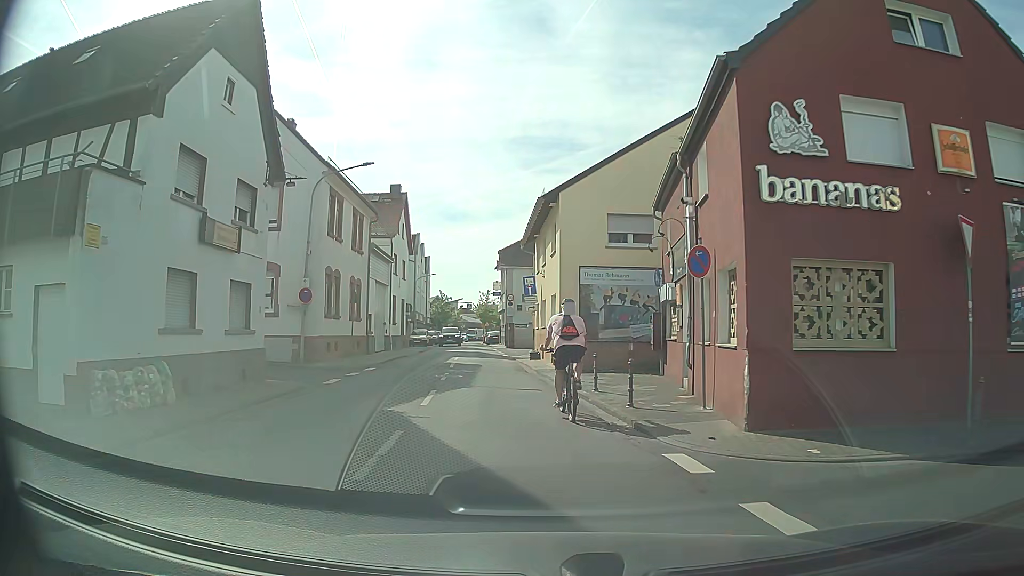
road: tertiary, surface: asphalt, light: Day
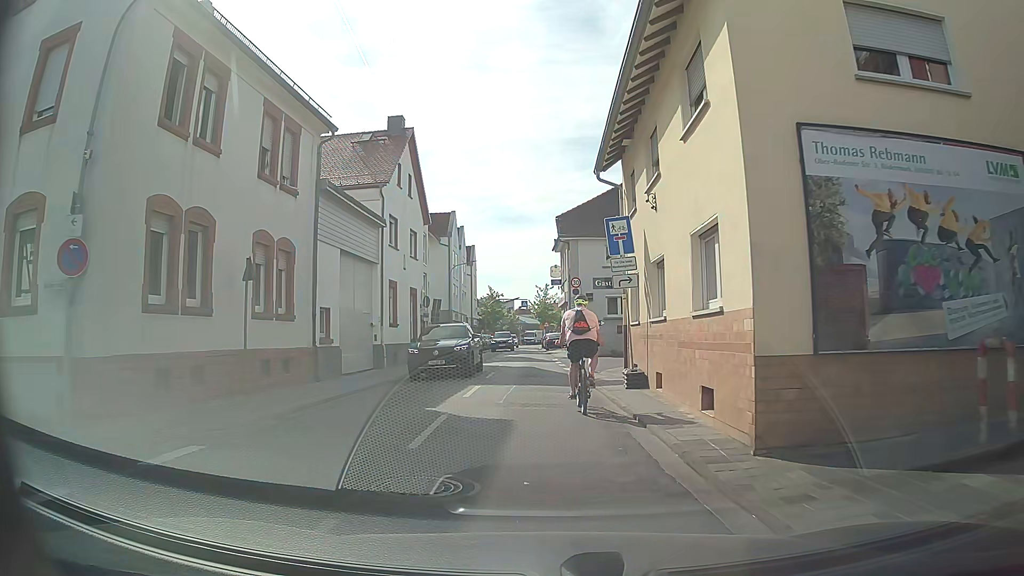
(-0.9, +16.5) m; -5°
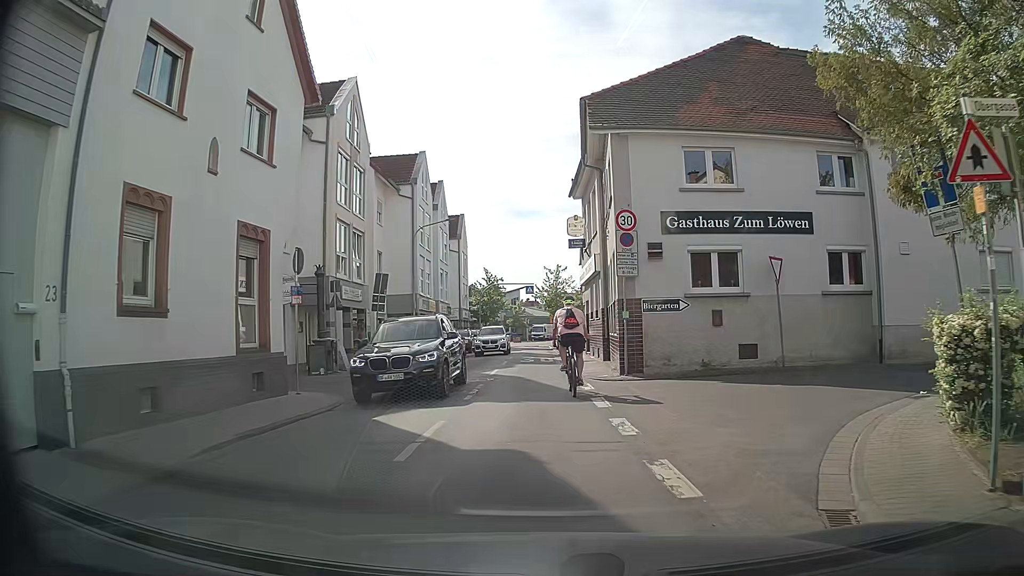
(-0.4, +18.9) m; -2°
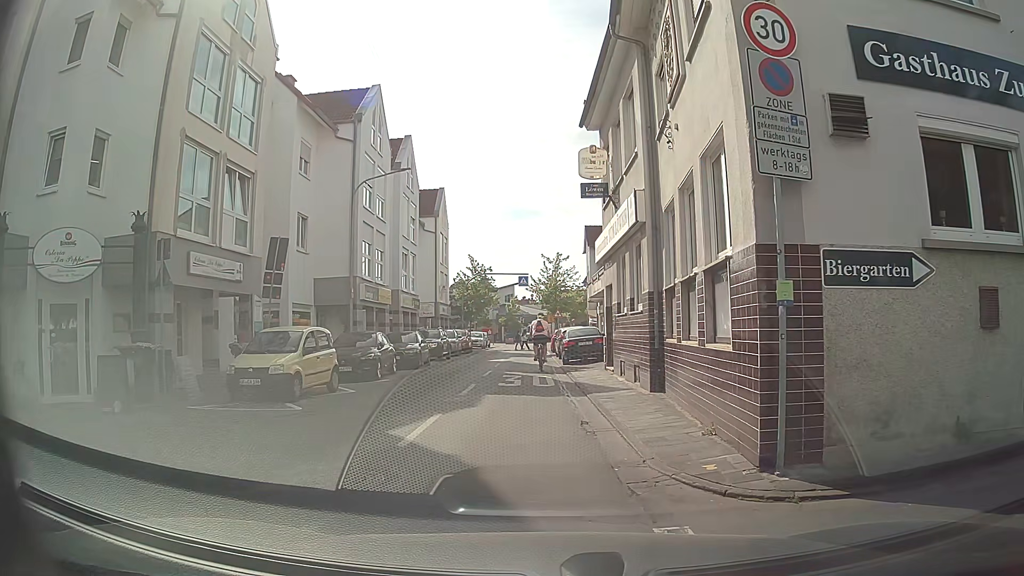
(+0.2, +11.3) m; +1°
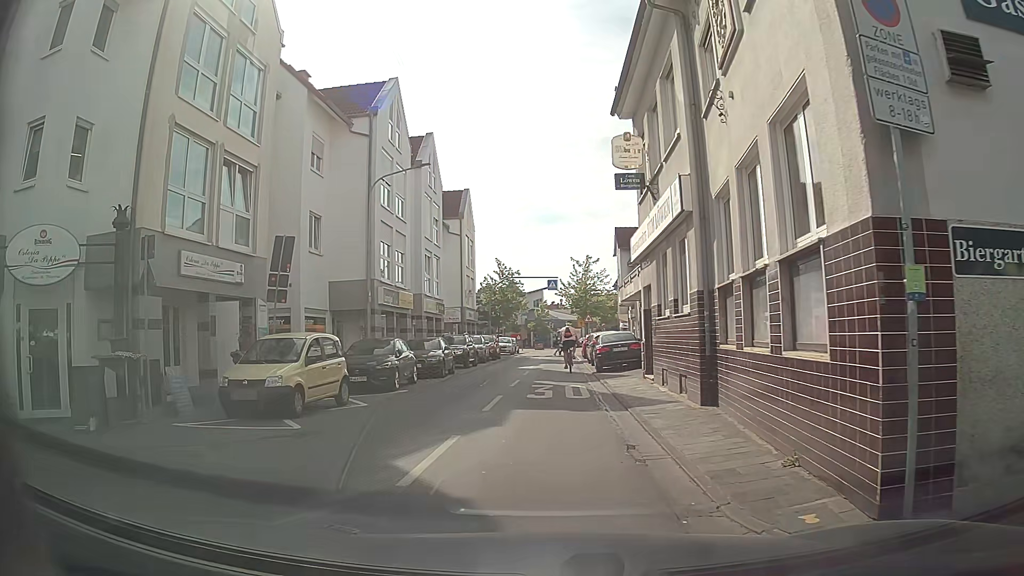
(0.0, +1.7) m; -5°
